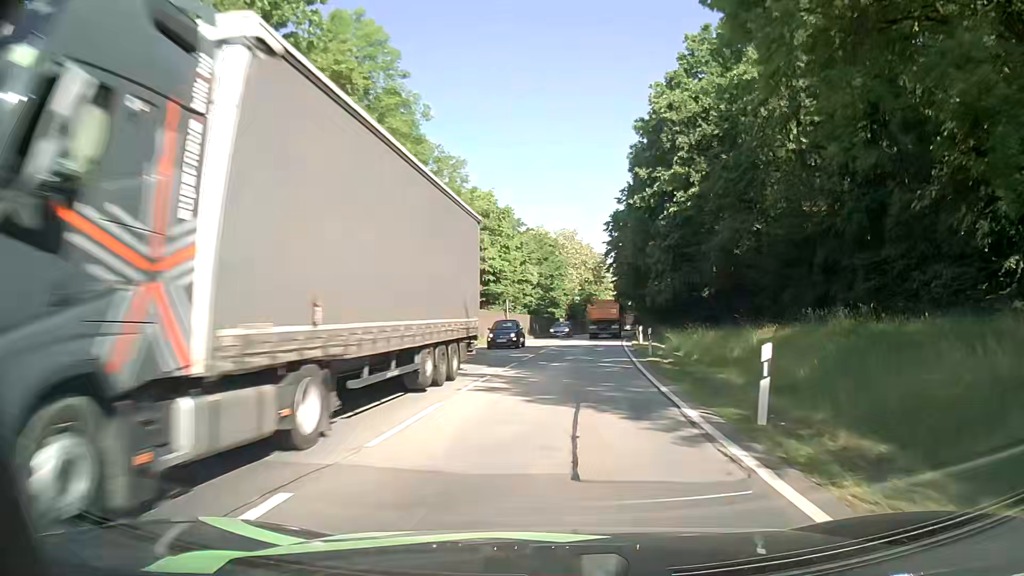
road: primary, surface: asphalt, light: Day
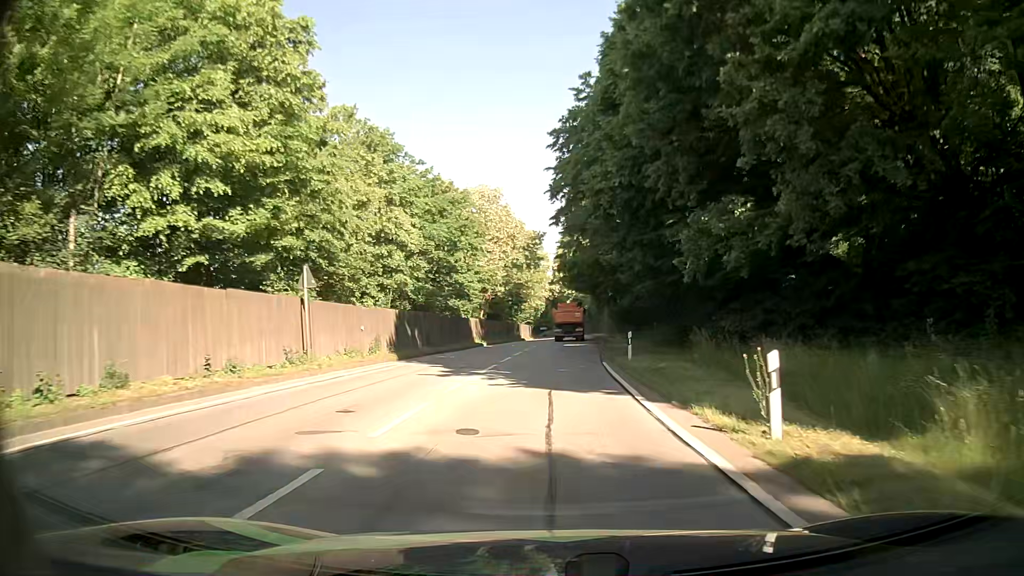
(+1.9, +33.0) m; +6°
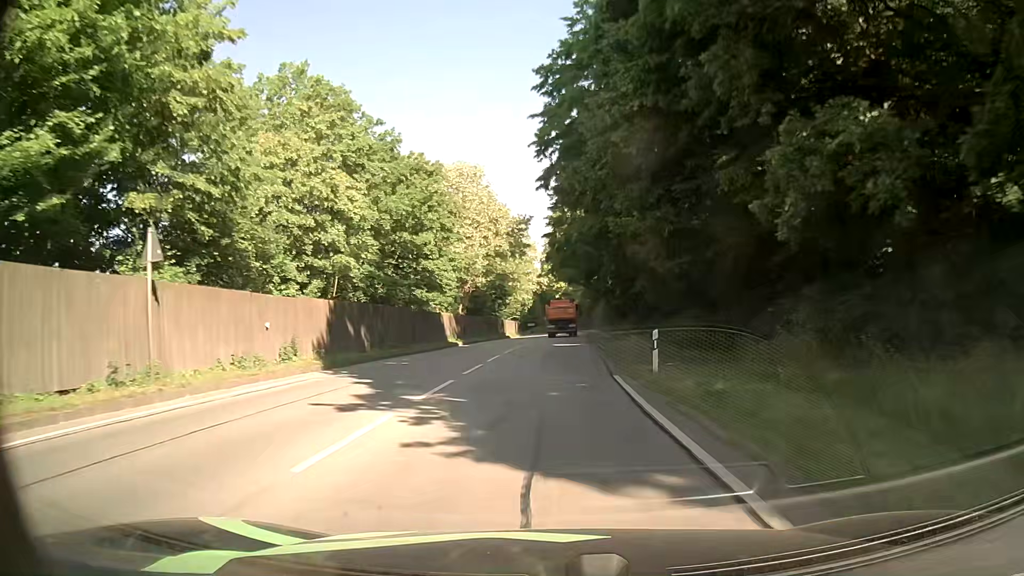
(+0.1, +8.2) m; +1°
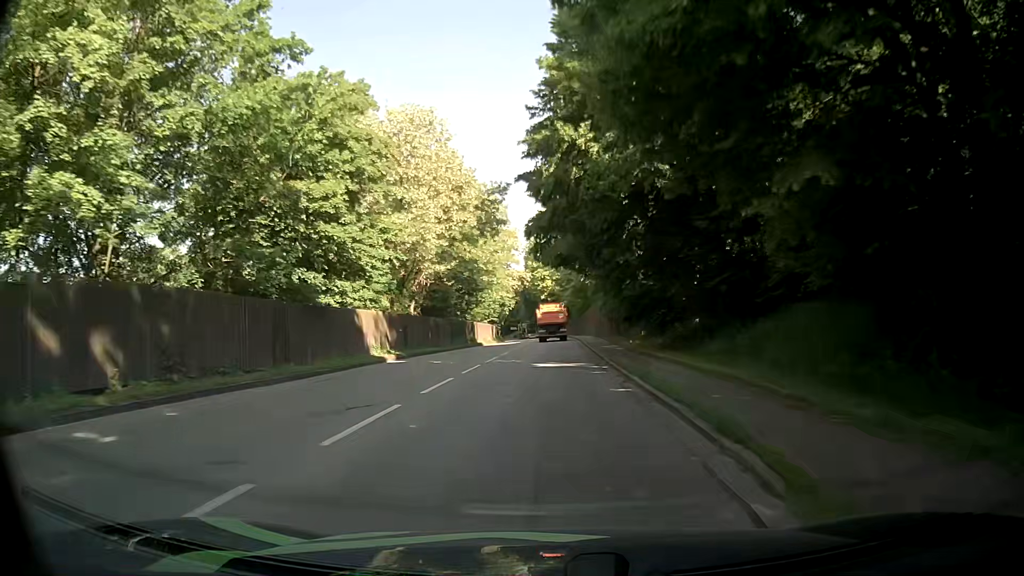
(+0.2, +16.5) m; +1°
